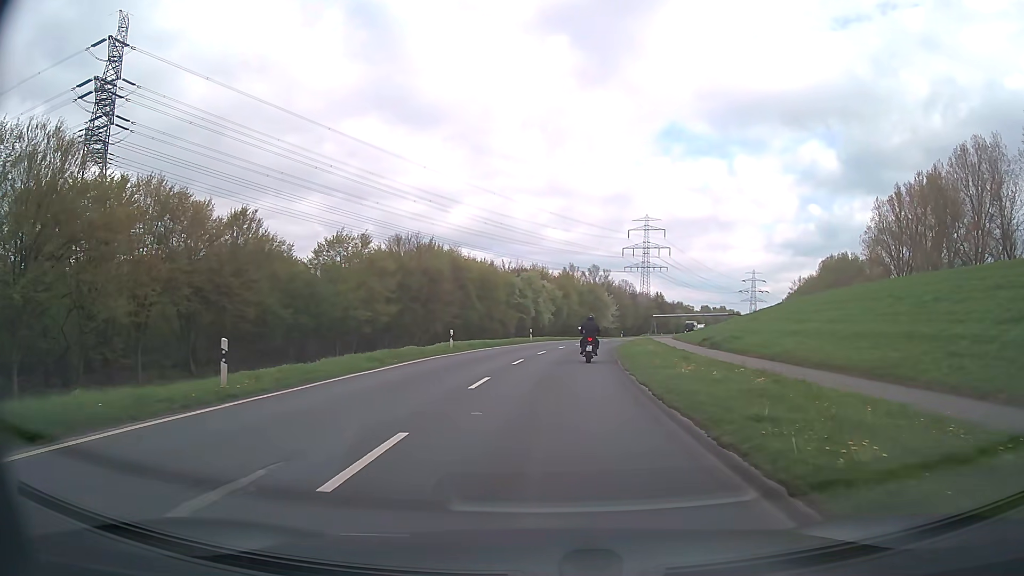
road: secondary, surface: asphalt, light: Day
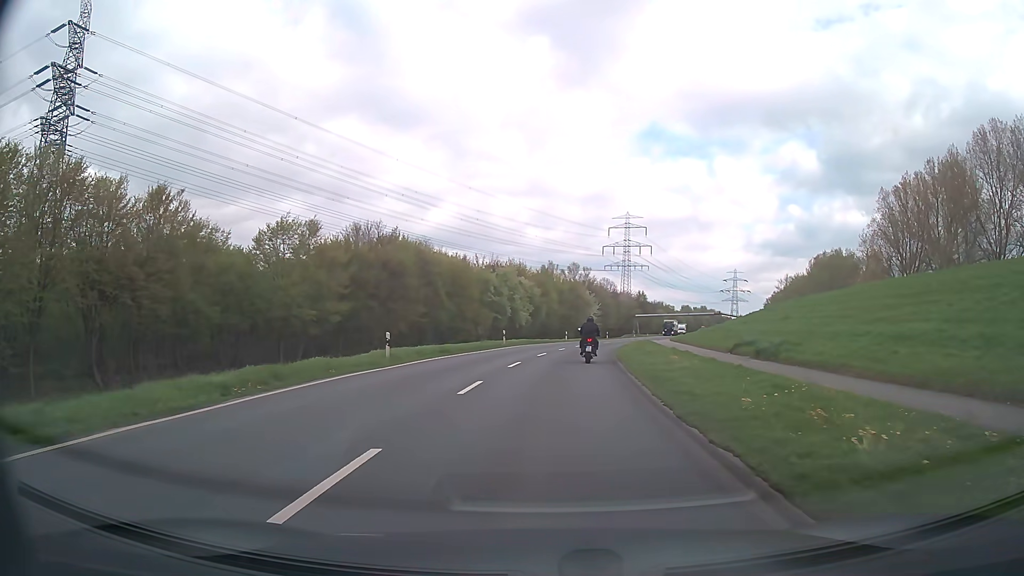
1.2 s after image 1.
(+0.1, +10.0) m; +2°
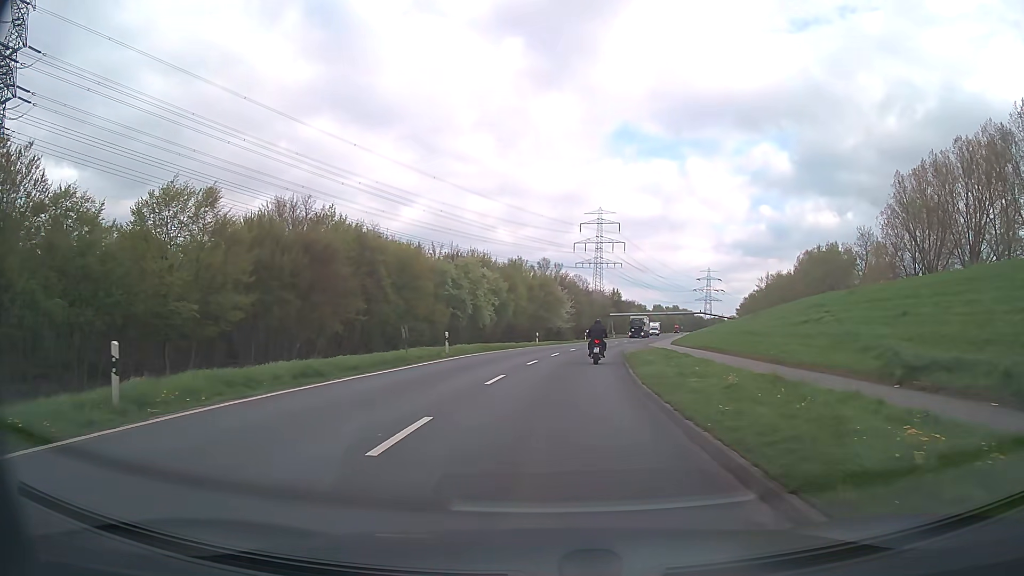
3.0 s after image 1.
(+0.4, +15.2) m; +3°
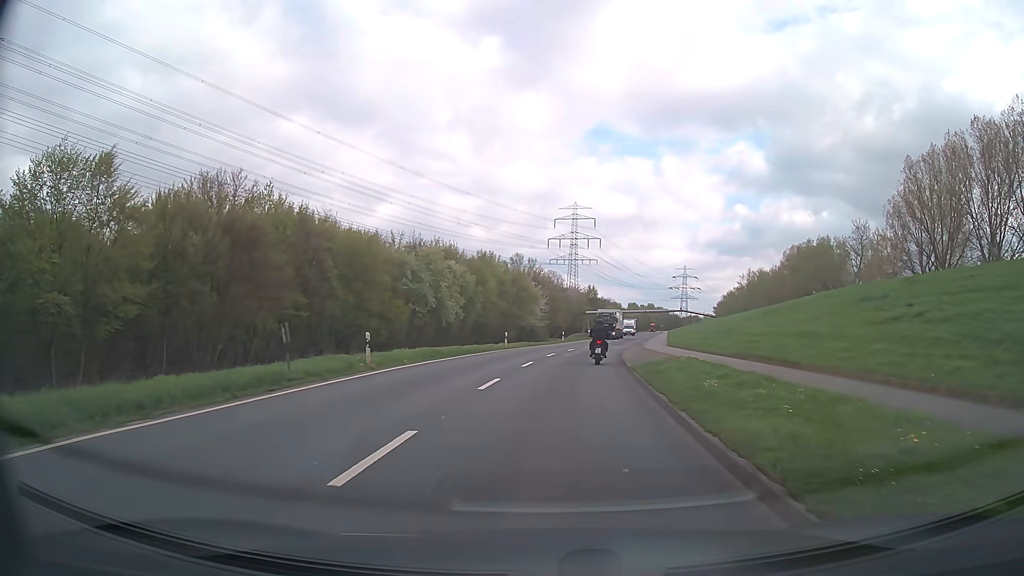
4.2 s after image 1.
(+0.2, +10.3) m; +2°
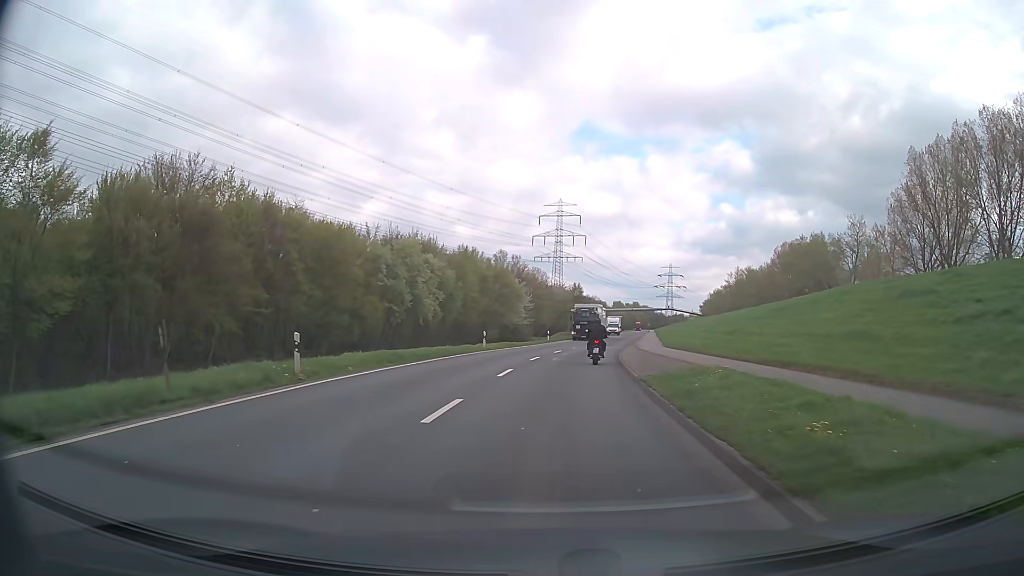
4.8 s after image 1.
(+0.1, +5.1) m; +1°
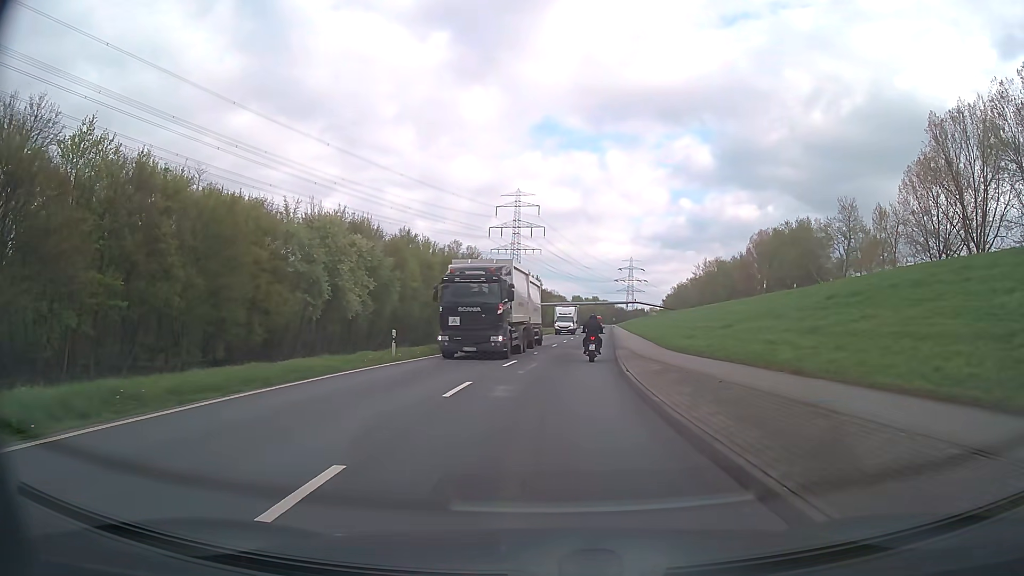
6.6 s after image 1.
(+0.5, +15.0) m; +3°
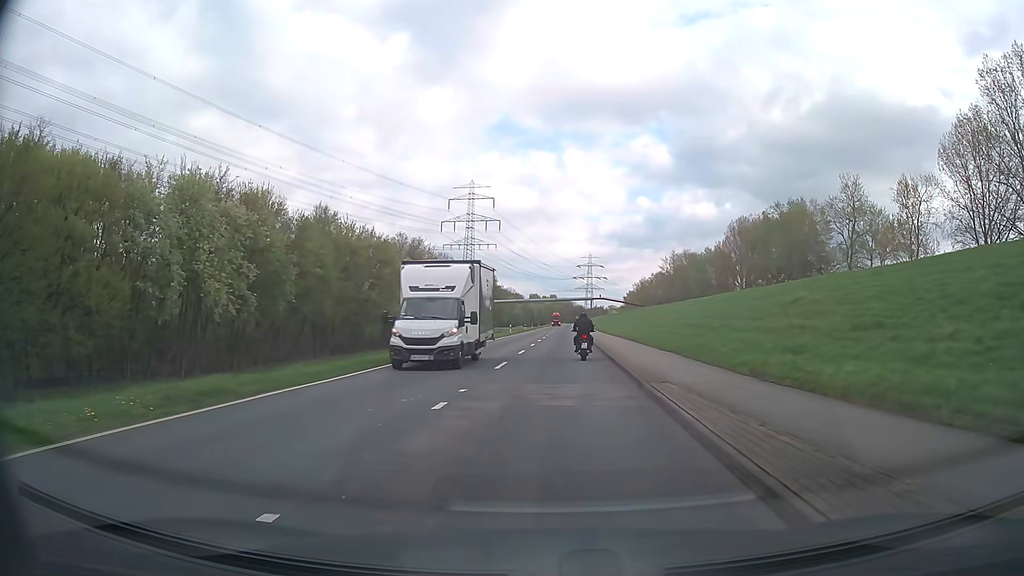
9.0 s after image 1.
(+0.6, +19.4) m; +4°
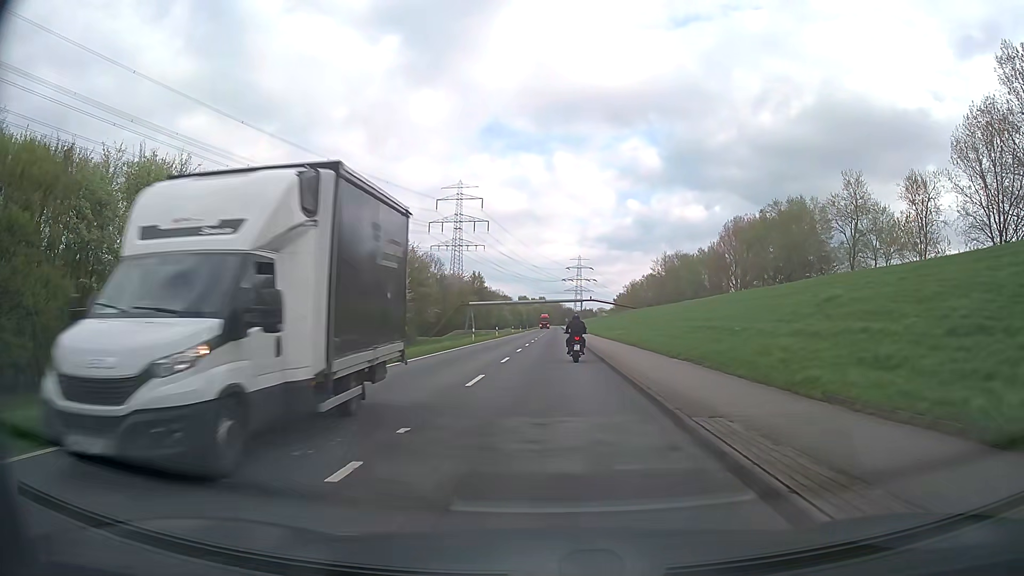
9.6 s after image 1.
(0.0, +4.8) m; 0°
(0, +10) (0, +20) (+1, +30) (+1, +40) (+1, +50) (+2, +60) (+2, +70) (+2, +80) (+3, +90) (+3, +100) m
